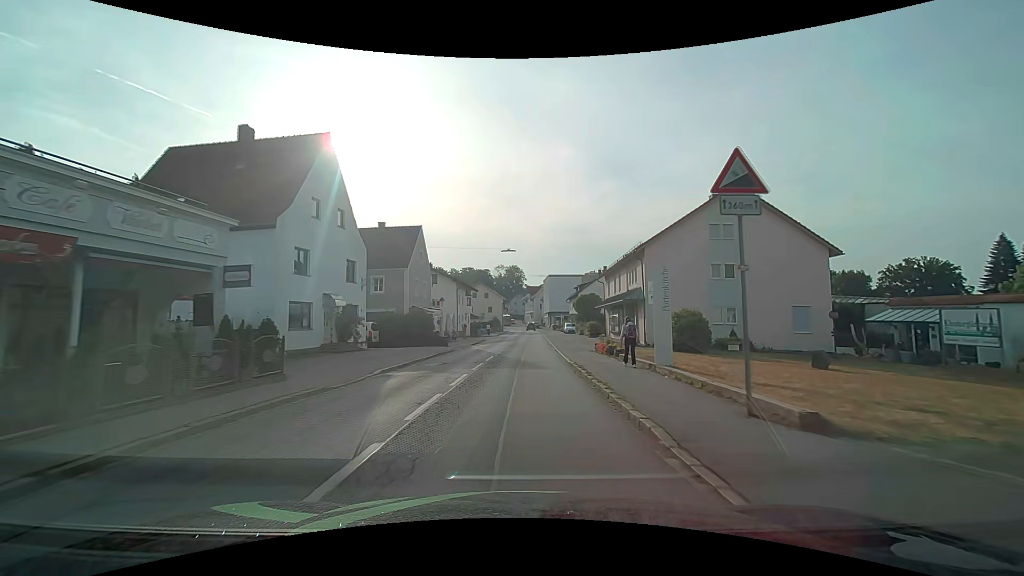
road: secondary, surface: asphalt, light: Day
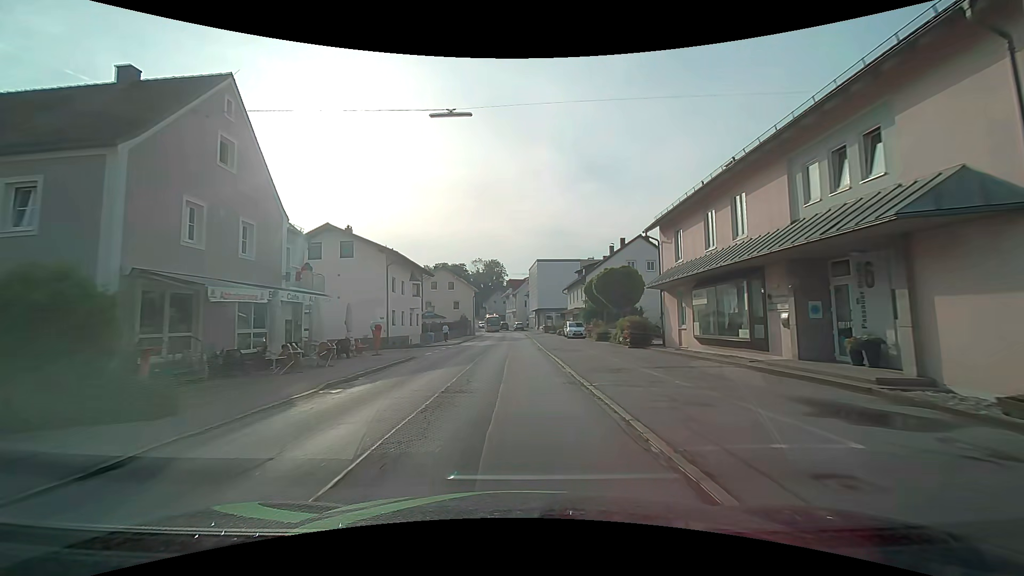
(+0.8, +28.1) m; +2°
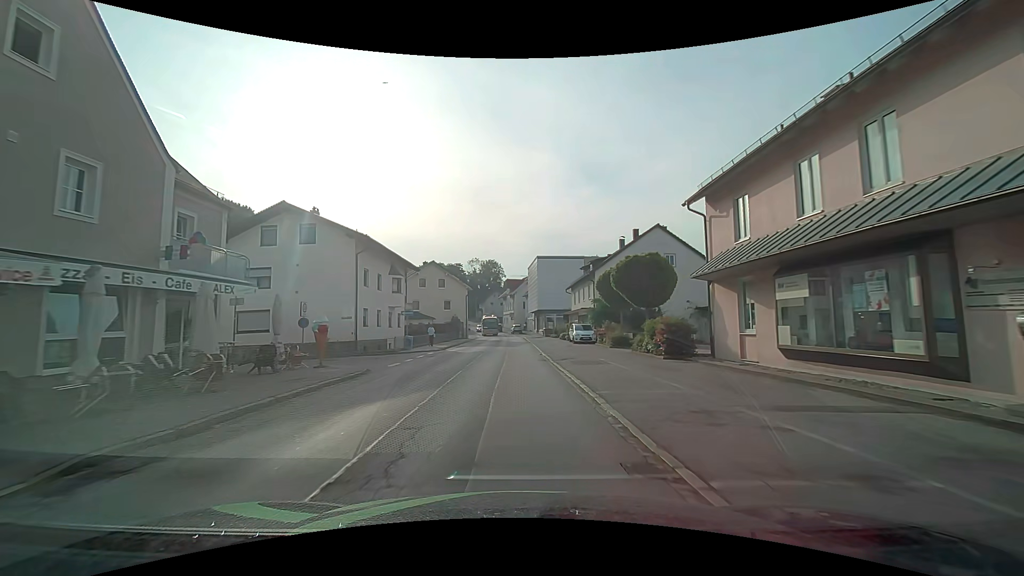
(0.0, +7.2) m; 0°
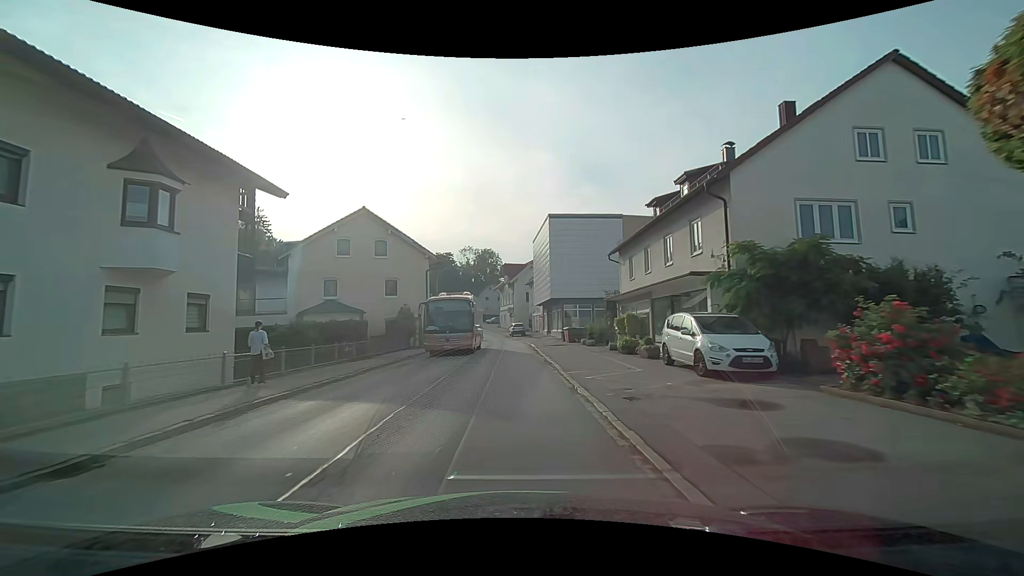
(0.0, +28.4) m; 0°
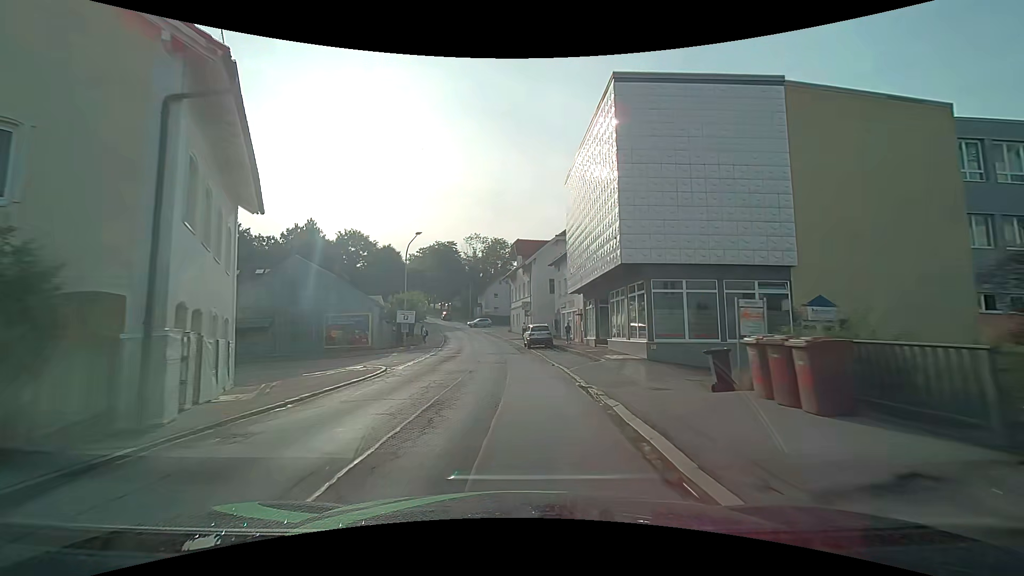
(-0.3, +28.1) m; -1°
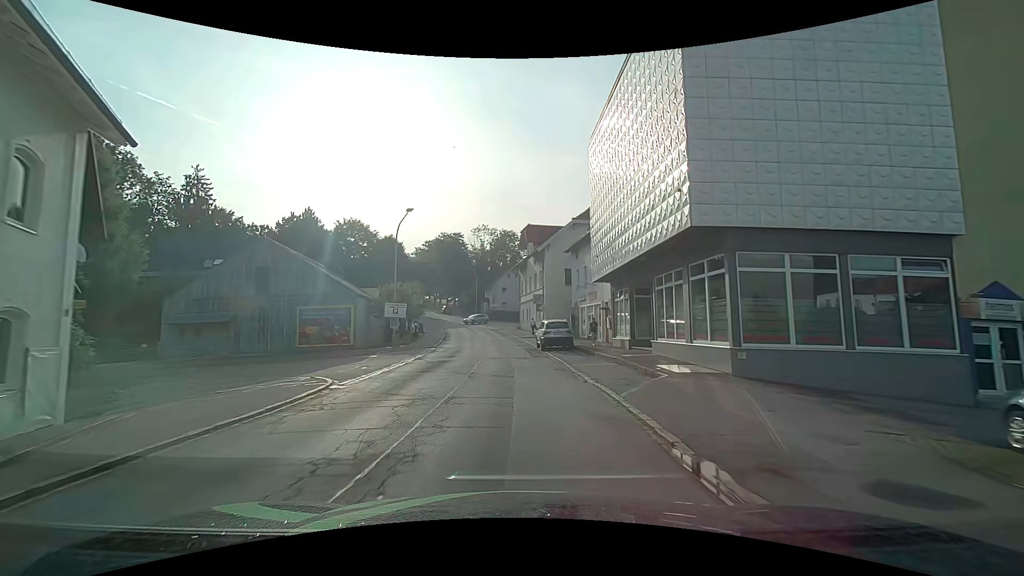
(-0.1, +7.1) m; -1°
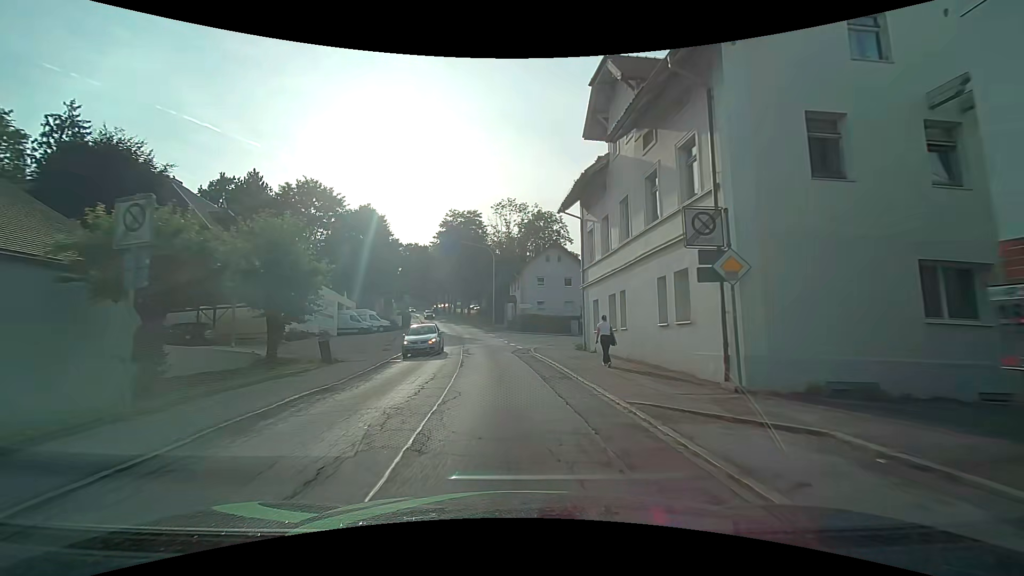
(-1.5, +35.9) m; -3°
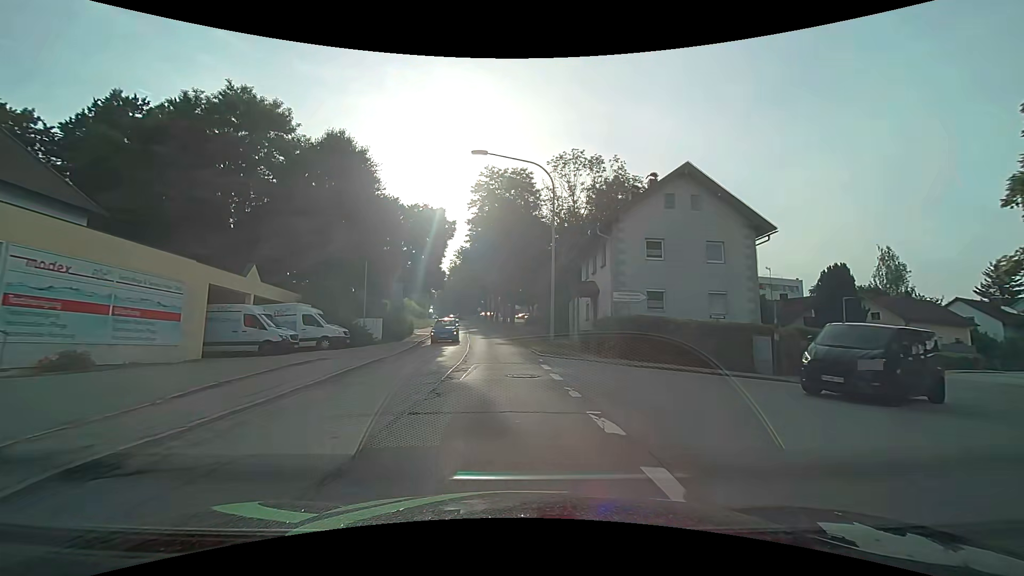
(-1.8, +29.5) m; -7°
(0, +10) (0, +20) (-1, +30) (-2, +40) (-3, +50) (-4, +60) (-5, +70) (-6, +80) (-7, +90) (-9, +100) m
